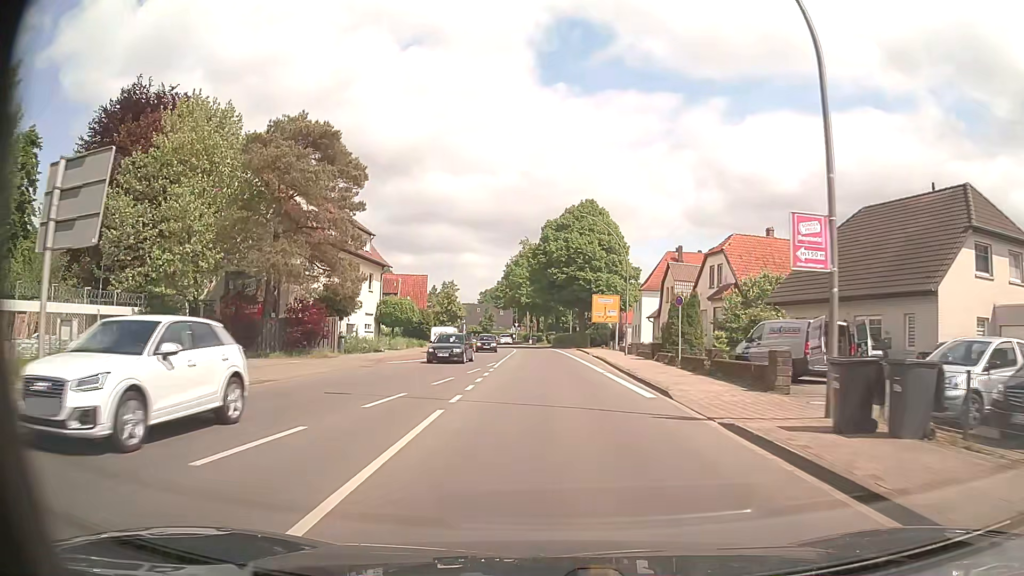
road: primary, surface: asphalt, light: Day
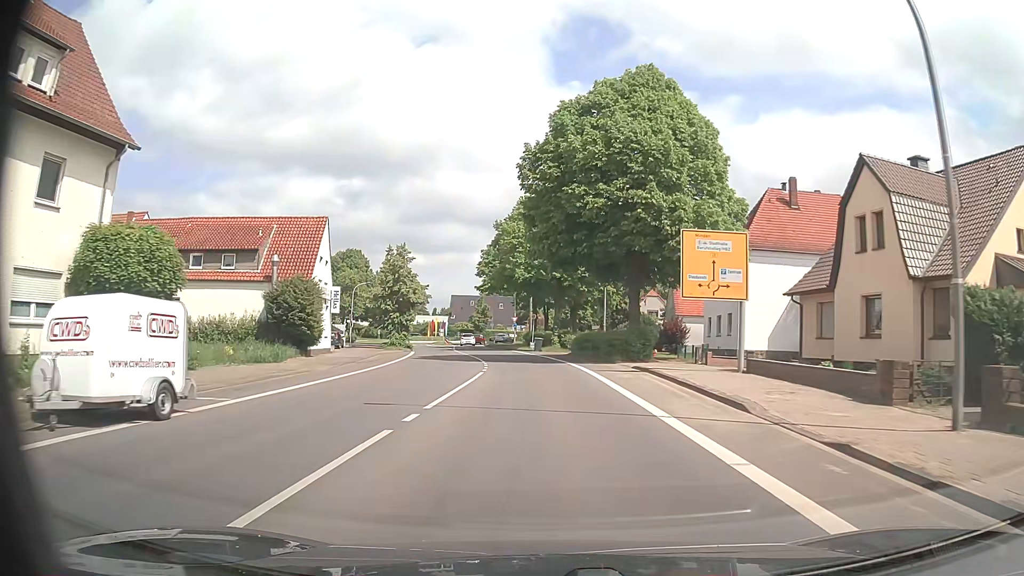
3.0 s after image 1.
(0.0, +38.8) m; 0°
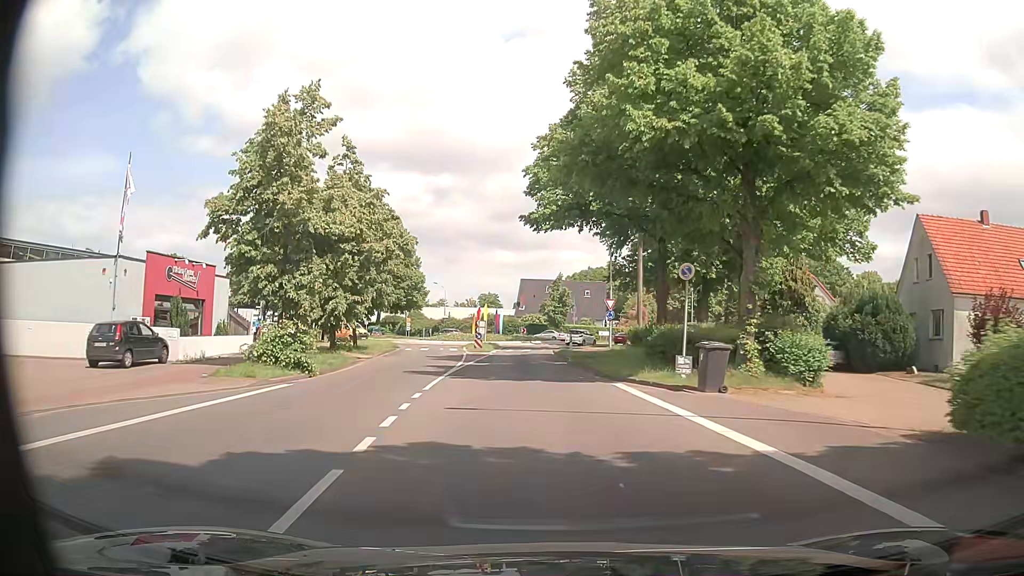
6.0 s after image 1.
(-2.3, +38.6) m; -7°
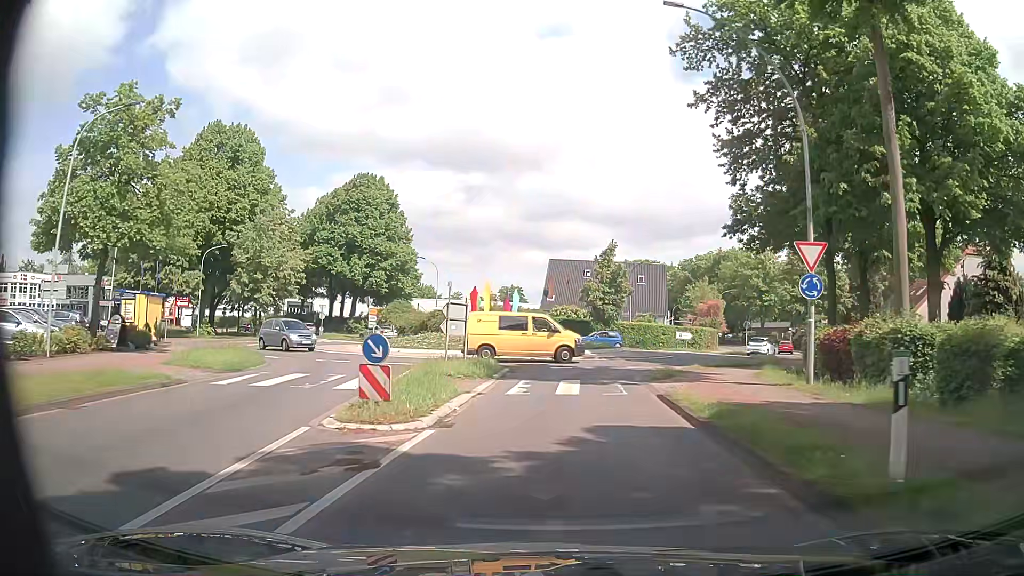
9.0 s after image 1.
(-1.8, +30.6) m; -5°
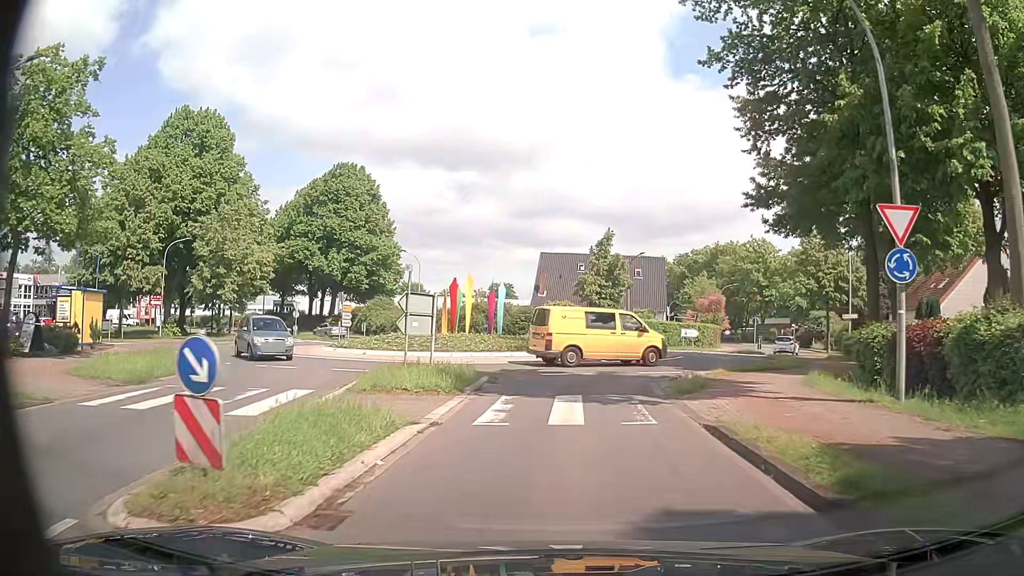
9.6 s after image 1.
(+0.2, +4.8) m; +2°
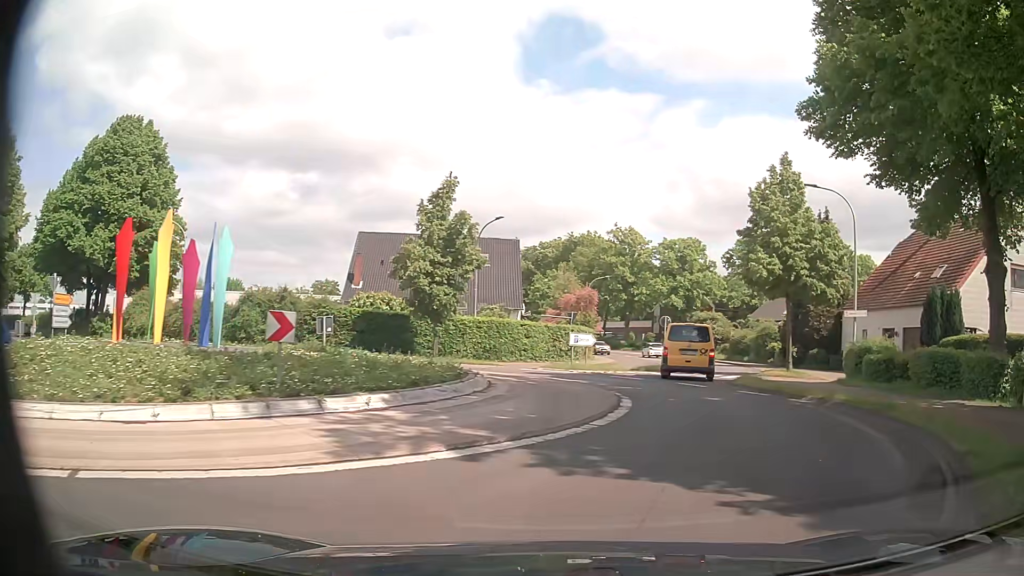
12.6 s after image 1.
(+0.9, +18.3) m; +13°
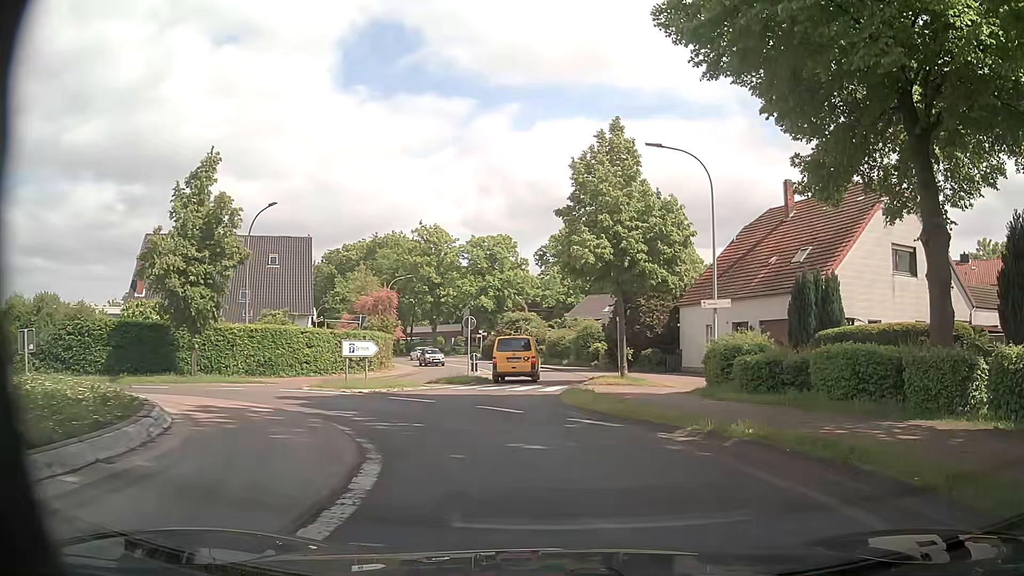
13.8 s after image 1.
(+1.0, +6.1) m; +17°
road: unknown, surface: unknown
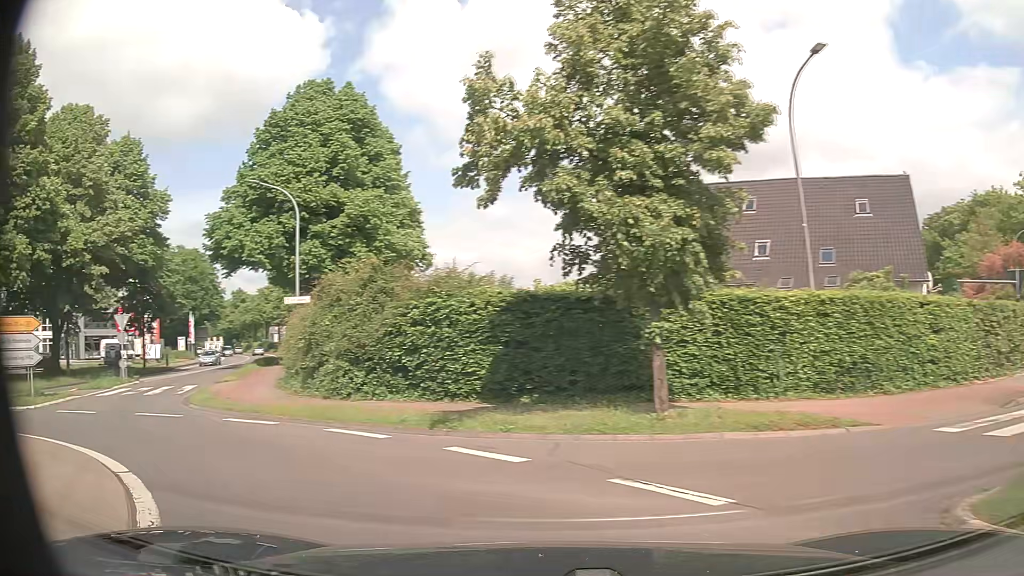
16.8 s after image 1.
(-4.1, +15.5) m; -50°
(-4, +9) (-11, +16) (-16, +24) (-20, +34) (-23, +43) (-27, +53) (-30, +62) (-34, +71) (-38, +80) (-42, +89) m
